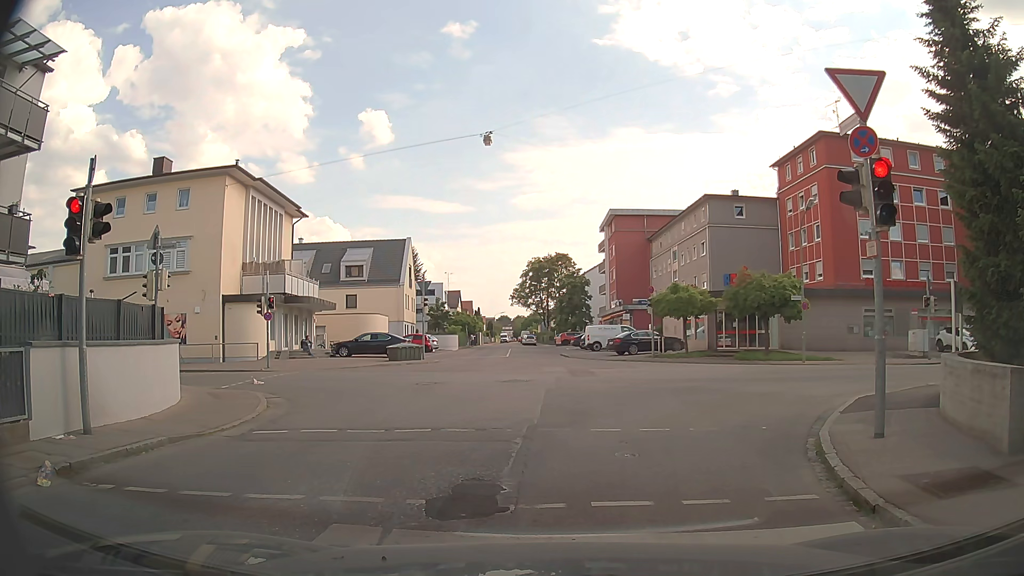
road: unclassified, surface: asphalt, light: Day
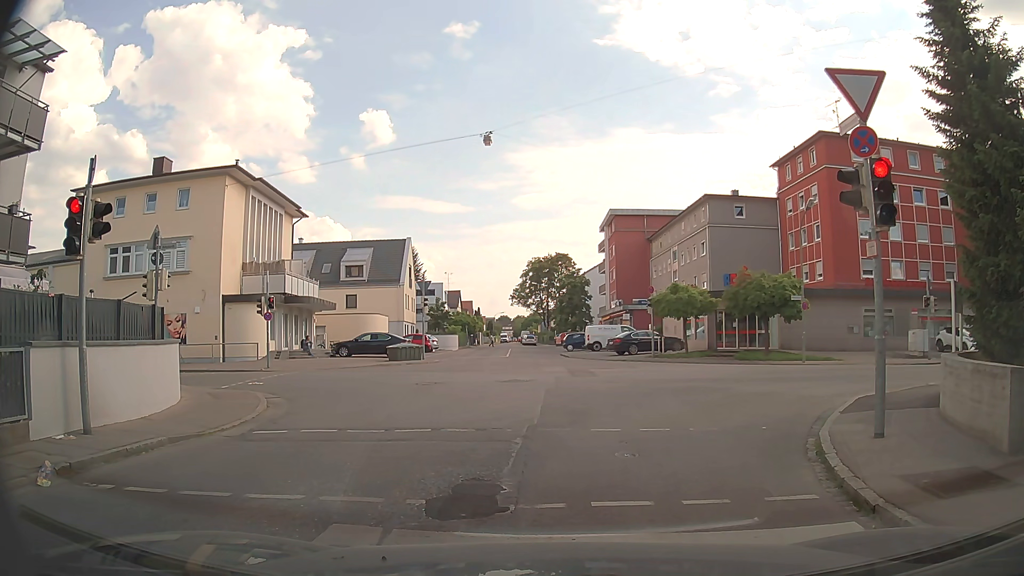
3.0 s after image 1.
(0.0, 0.0) m; 0°
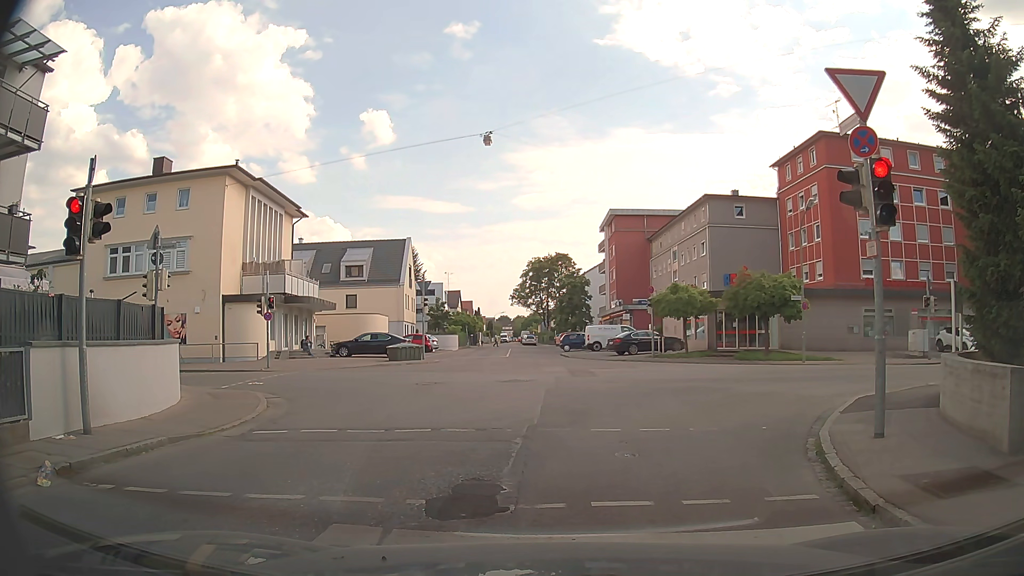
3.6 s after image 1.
(0.0, 0.0) m; 0°
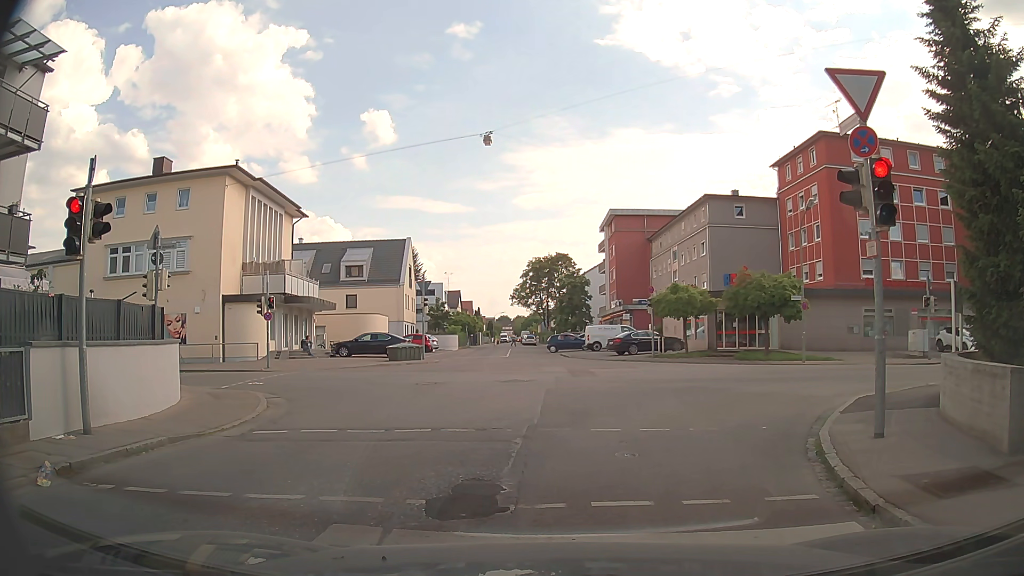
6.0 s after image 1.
(0.0, 0.0) m; 0°
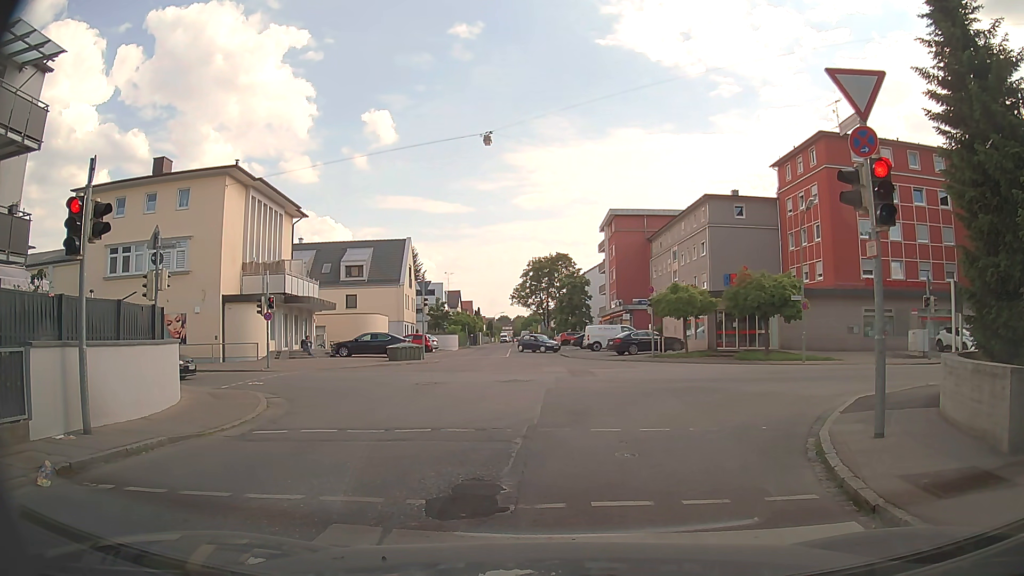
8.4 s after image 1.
(0.0, 0.0) m; 0°
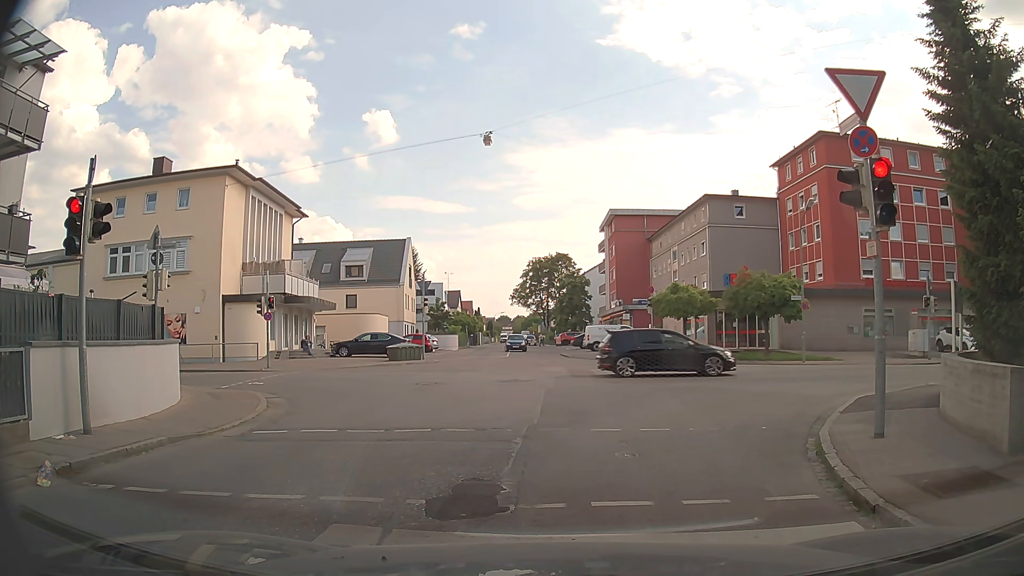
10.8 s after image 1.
(0.0, 0.0) m; 0°
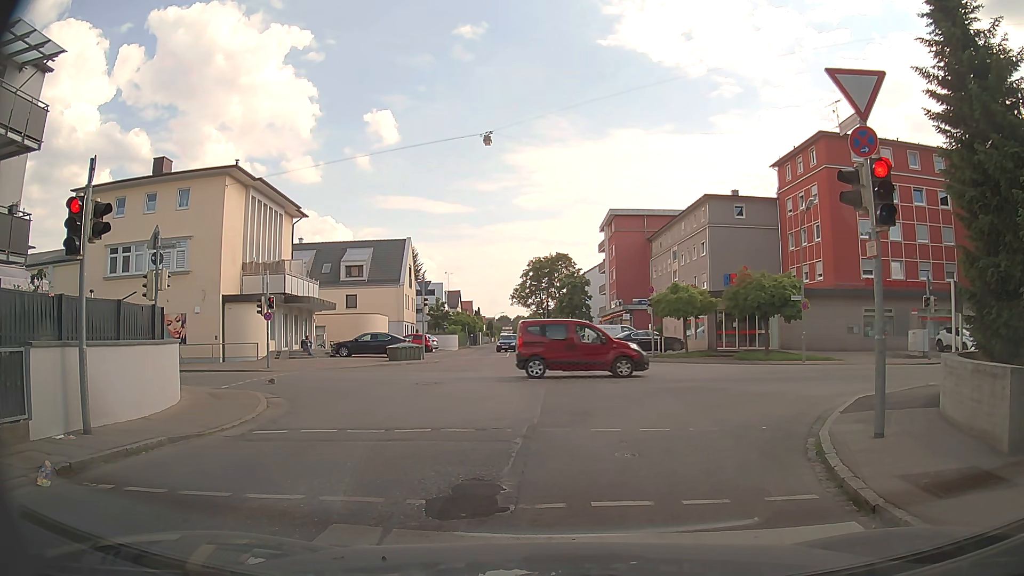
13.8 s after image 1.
(0.0, 0.0) m; 0°
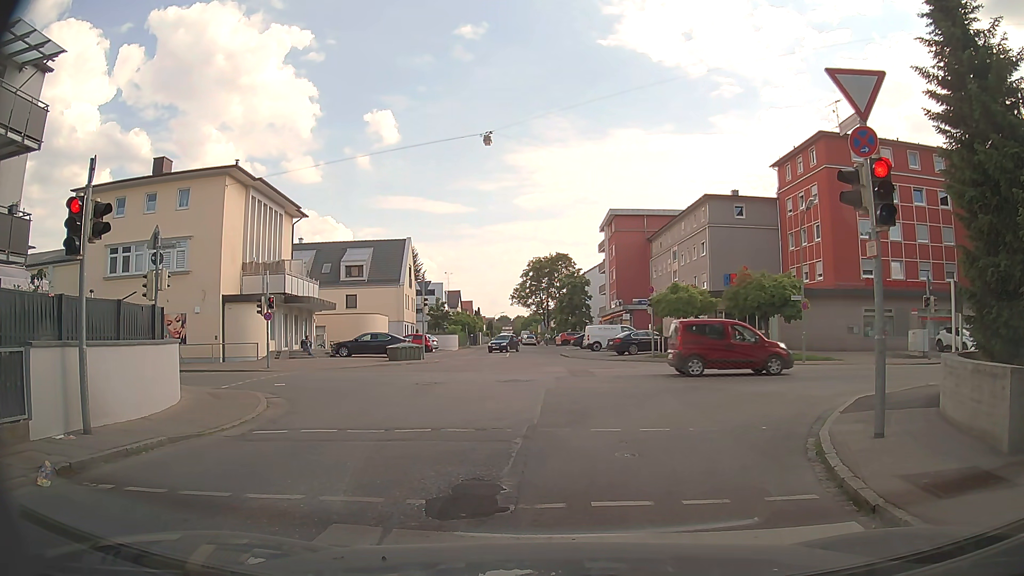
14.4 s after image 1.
(0.0, 0.0) m; 0°
(0, +10) (0, +20) (0, +30) (-1, +40) (-1, +50) (-2, +60) (-2, +70) (-4, +80) (-5, +90) (-6, +100) m
